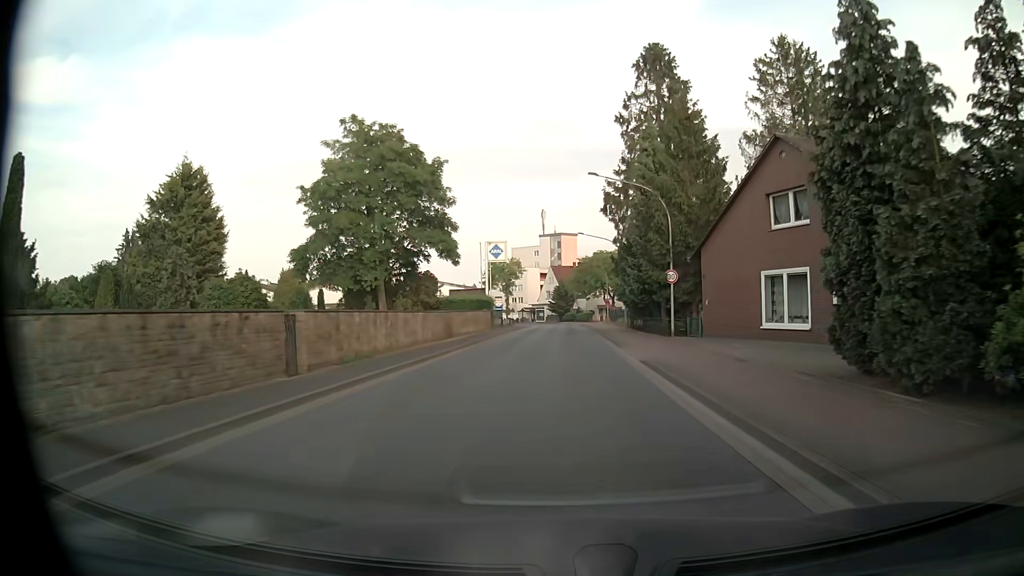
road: tertiary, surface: asphalt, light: Day
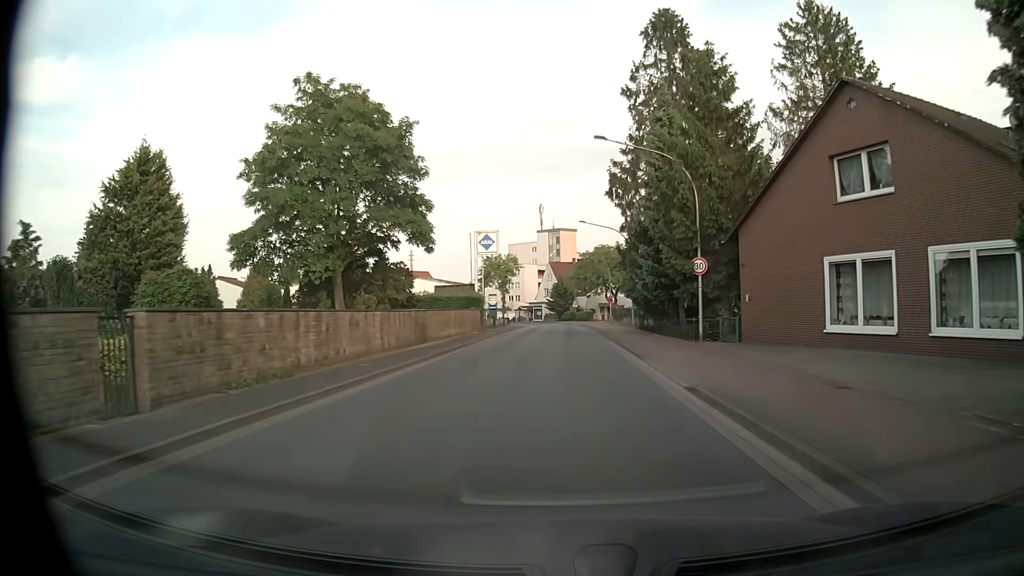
(0.0, +6.2) m; +1°
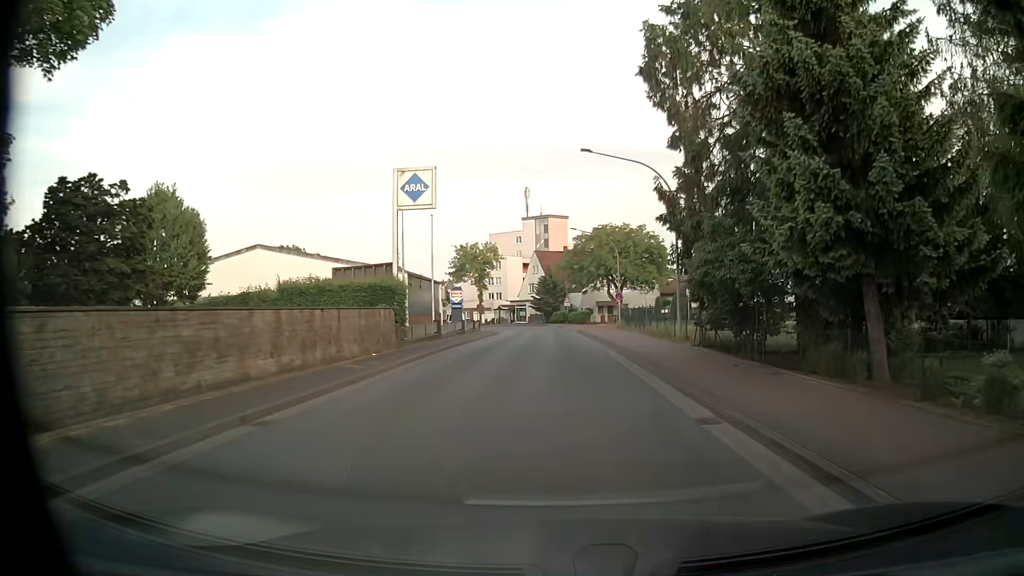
(0.0, +21.4) m; 0°
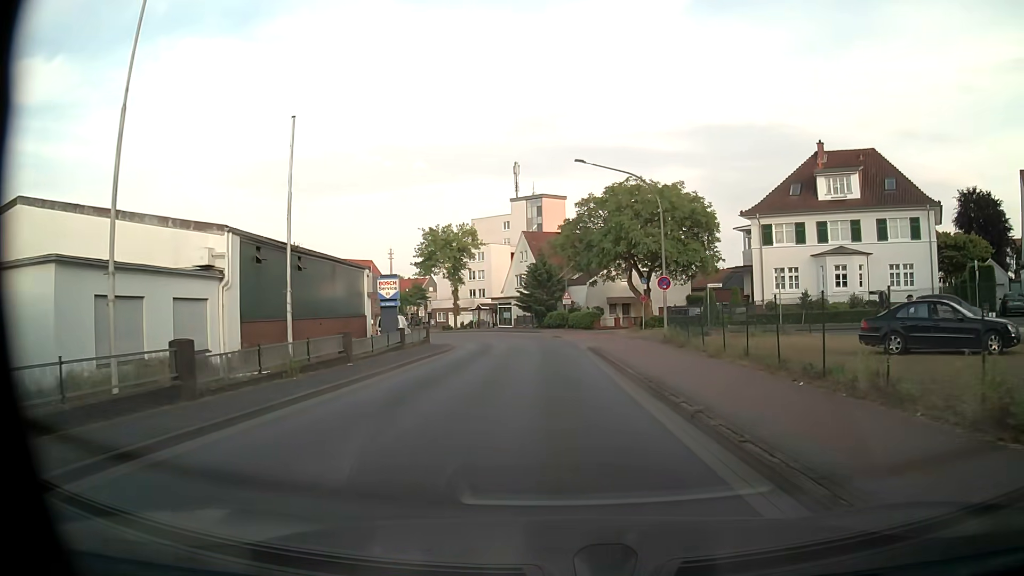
(+0.2, +23.8) m; +1°
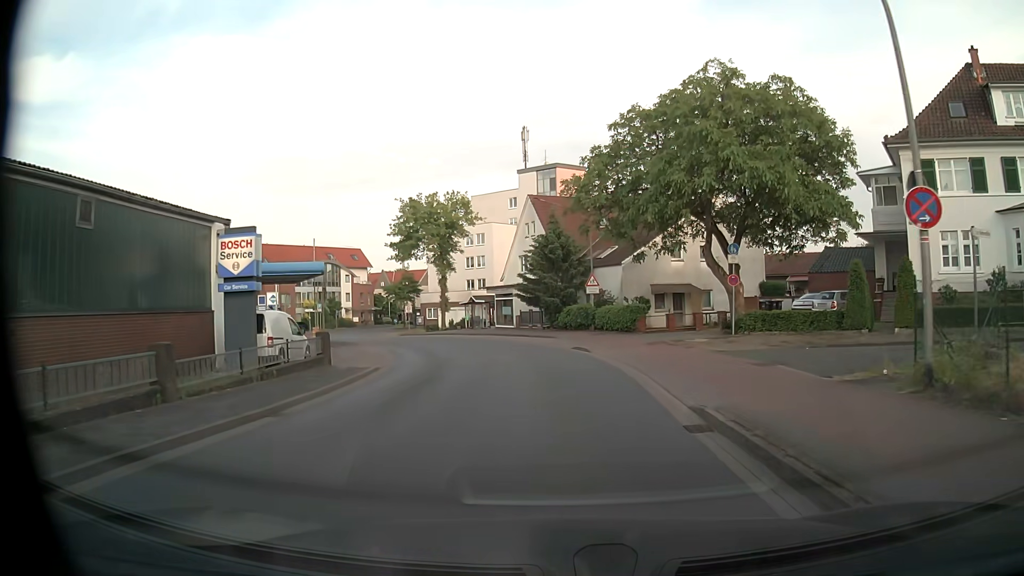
(-0.4, +20.0) m; -2°
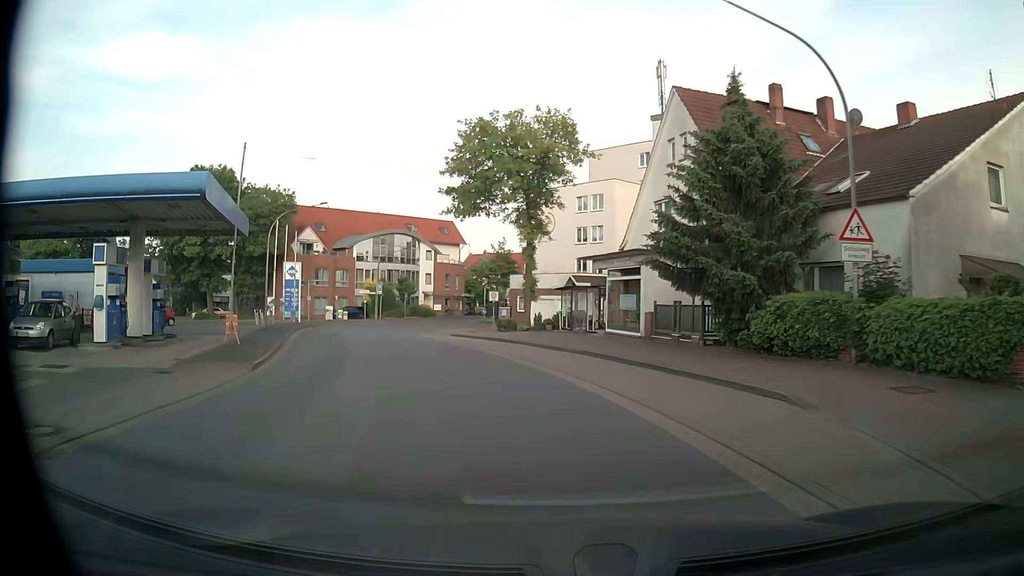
(-1.3, +25.0) m; -11°
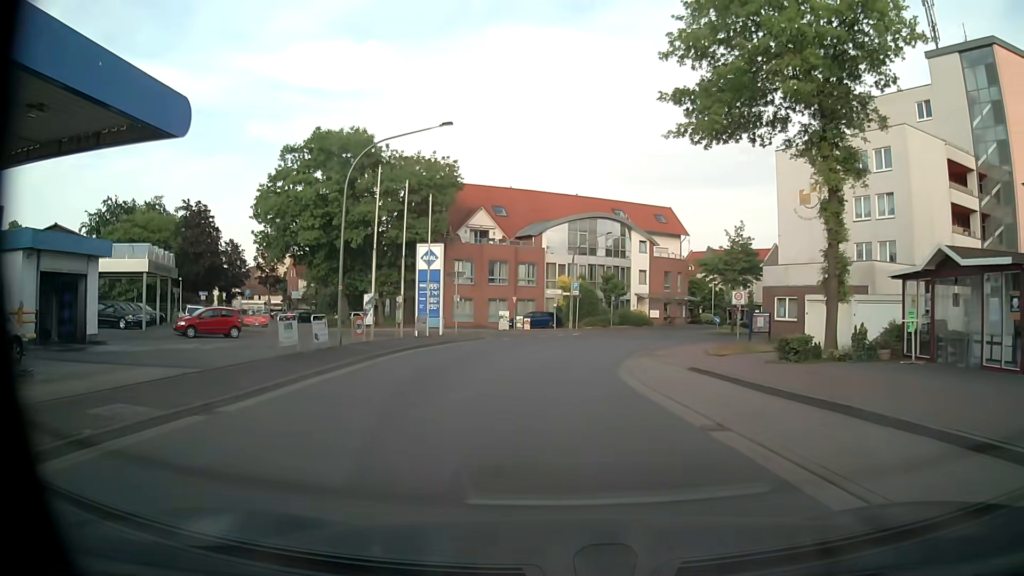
(-3.2, +19.4) m; -17°
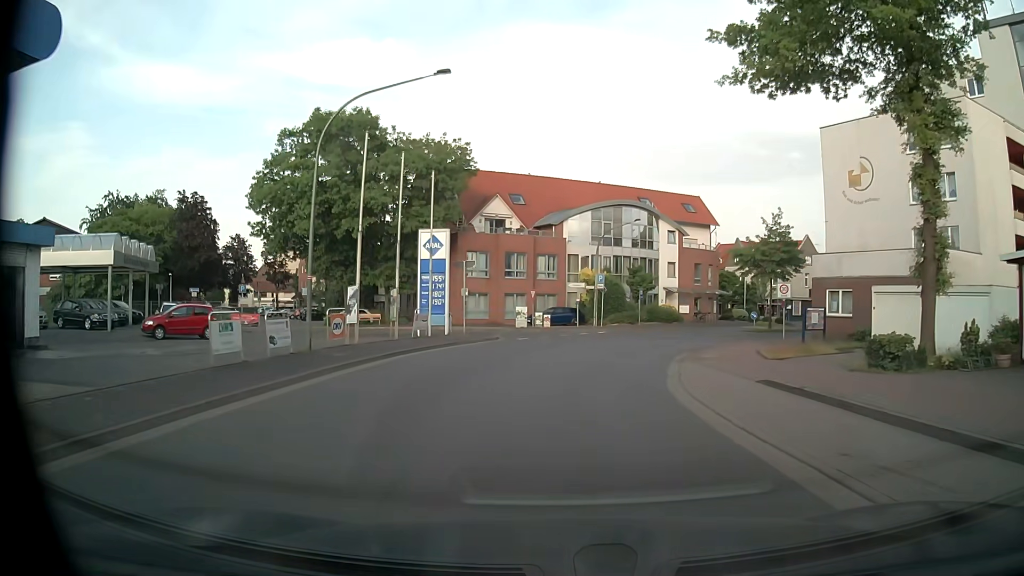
(-0.1, +4.9) m; -3°
(0, +10) (+1, +20) (+3, +30) (+7, +39) (+14, +47) (+21, +52) (+31, +56) (+41, +56) (+49, +62) (+48, +71) m
